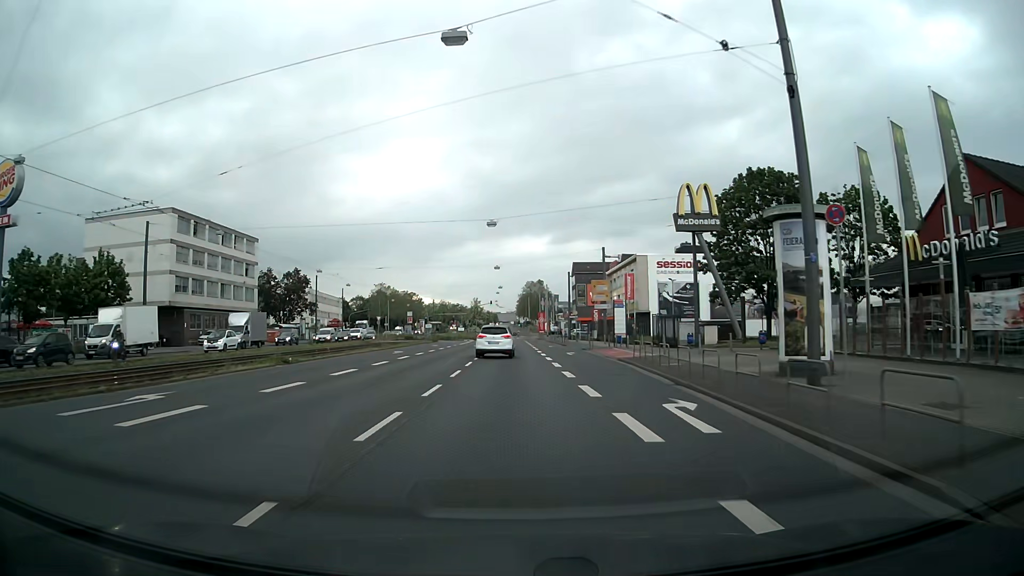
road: primary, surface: asphalt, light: Day
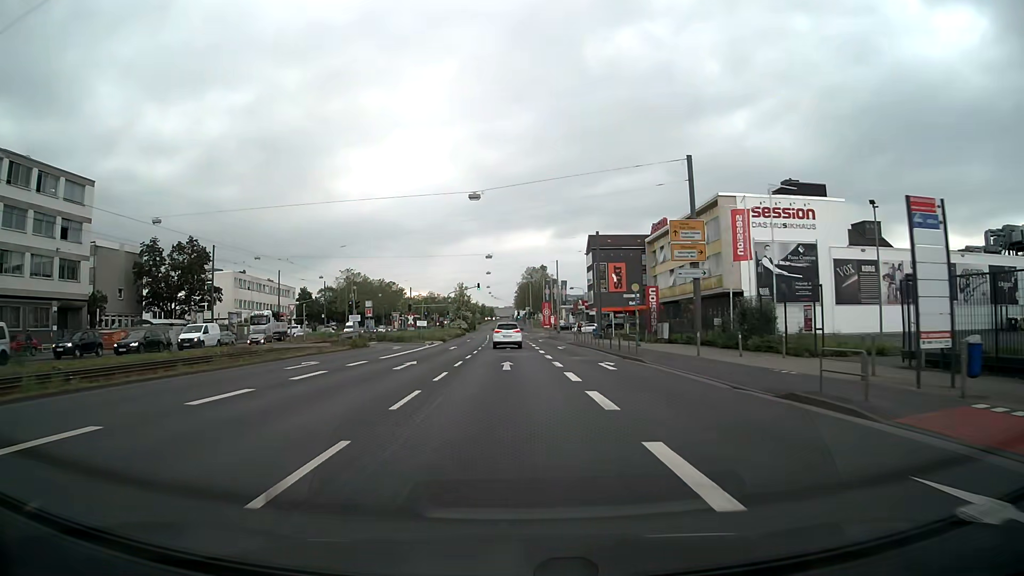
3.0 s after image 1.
(-0.1, +39.6) m; 0°
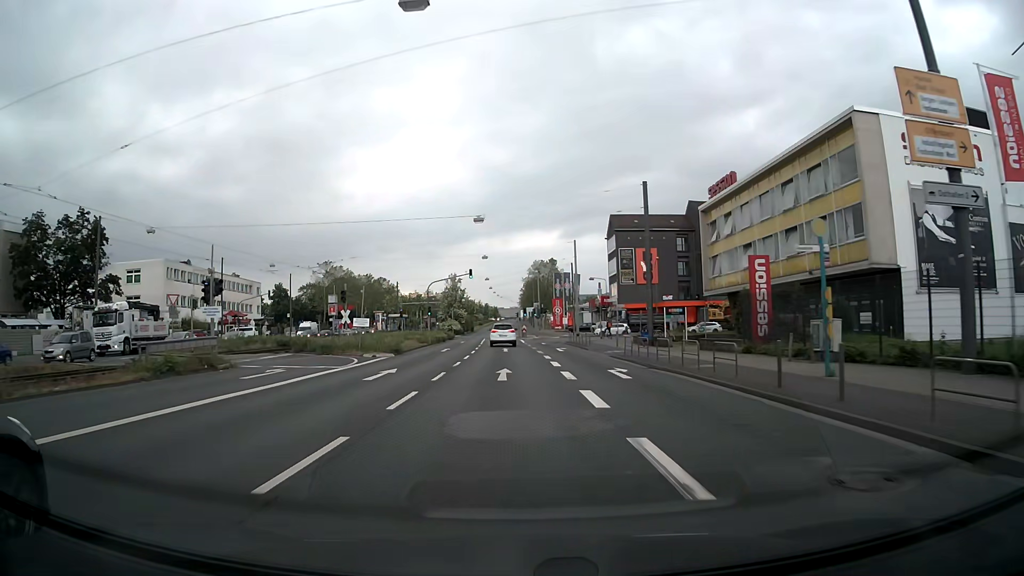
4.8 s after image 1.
(0.0, +23.8) m; 0°
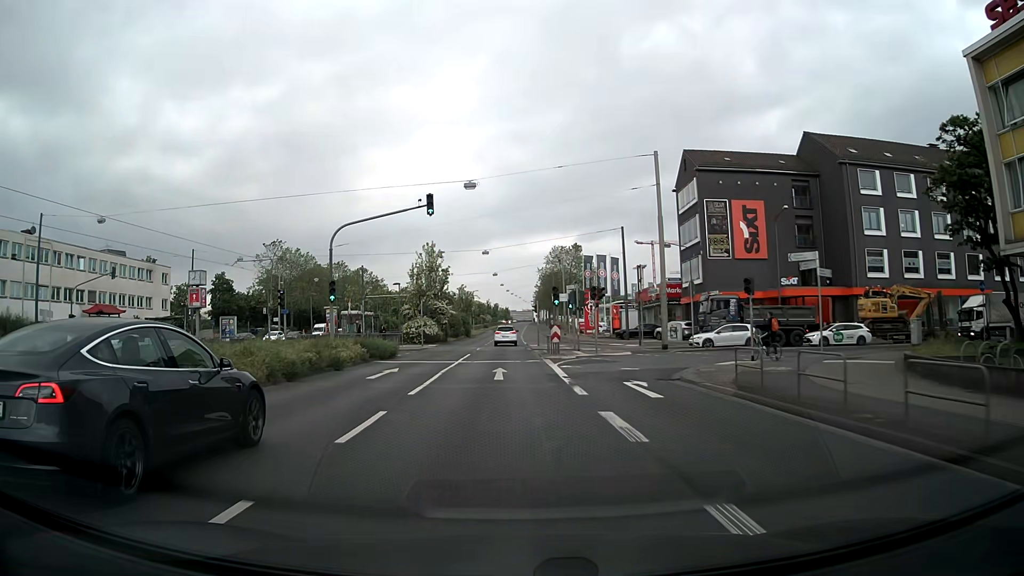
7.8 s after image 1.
(-0.4, +39.7) m; -1°
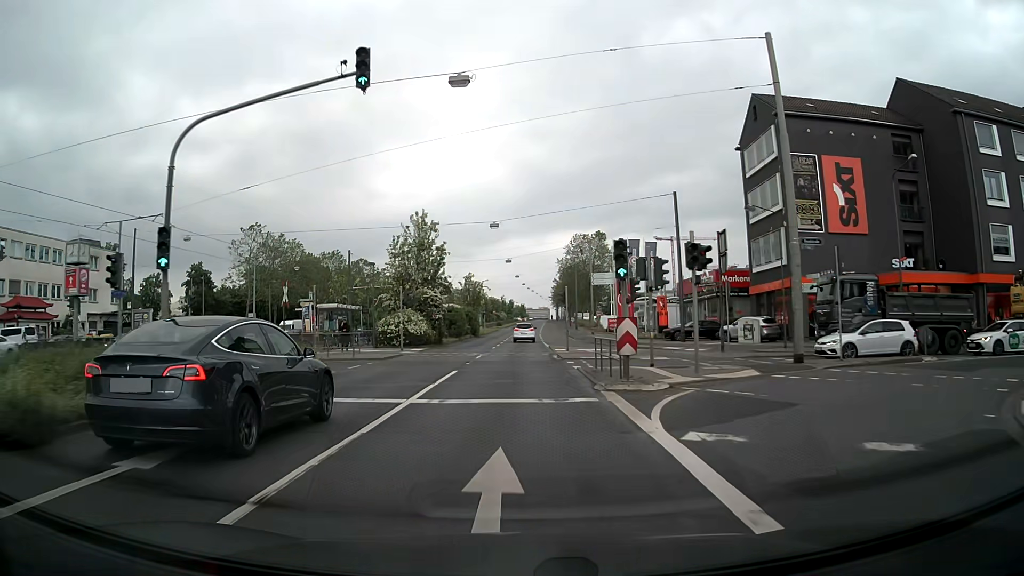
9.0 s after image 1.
(-0.2, +15.8) m; -1°
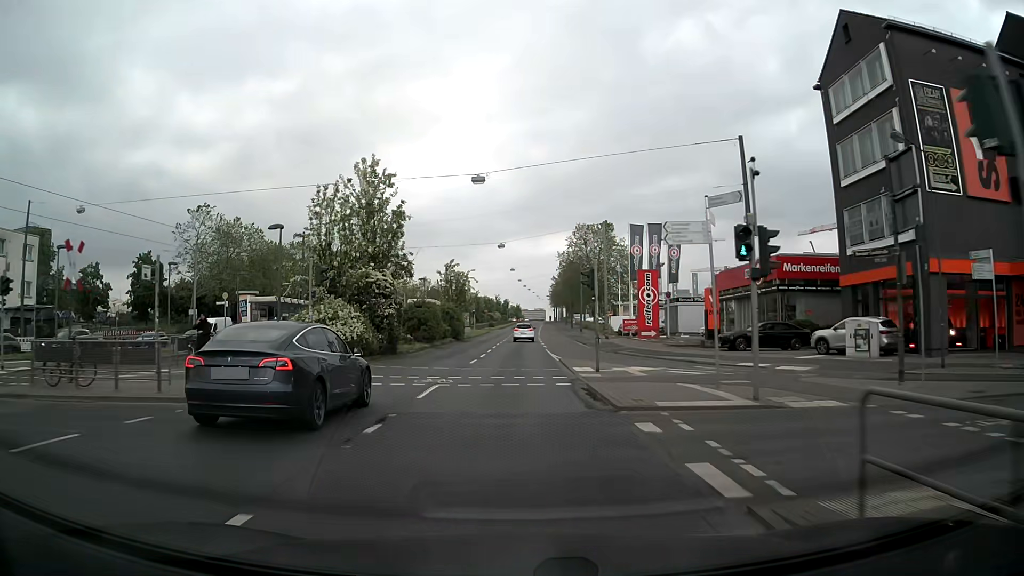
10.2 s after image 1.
(+0.1, +15.8) m; 0°
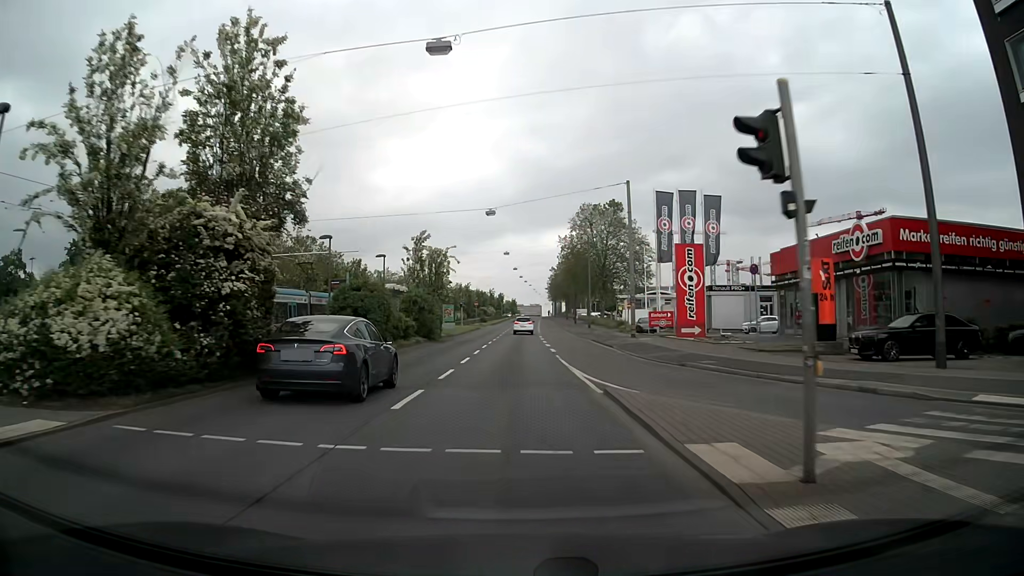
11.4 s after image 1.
(+0.1, +15.8) m; +1°
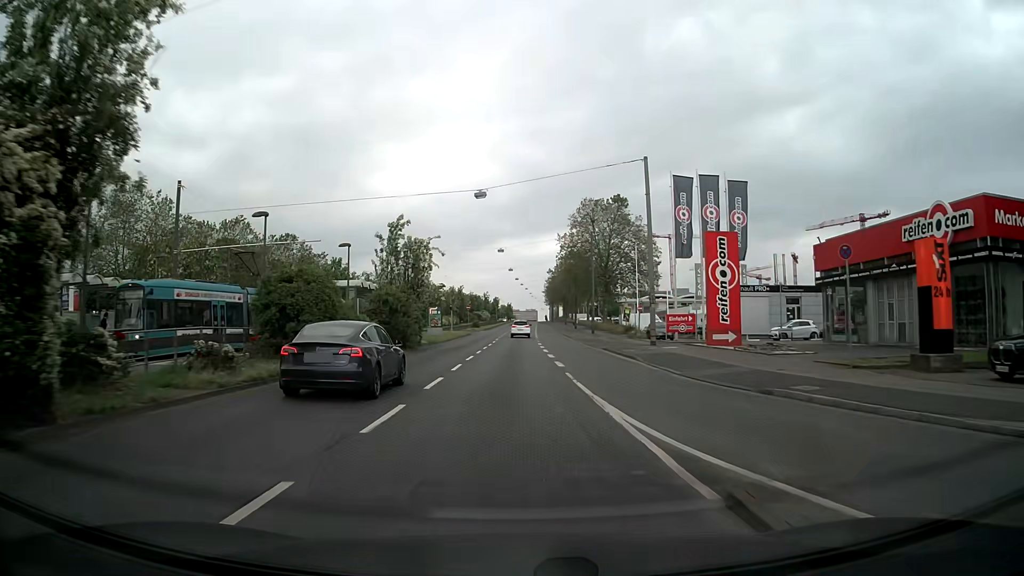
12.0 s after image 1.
(0.0, +7.9) m; 0°
(0, +10) (0, +20) (0, +30) (0, +40) (+1, +50) (+1, +60) (+1, +70) (+1, +80) (+1, +90) (+1, +100) m
